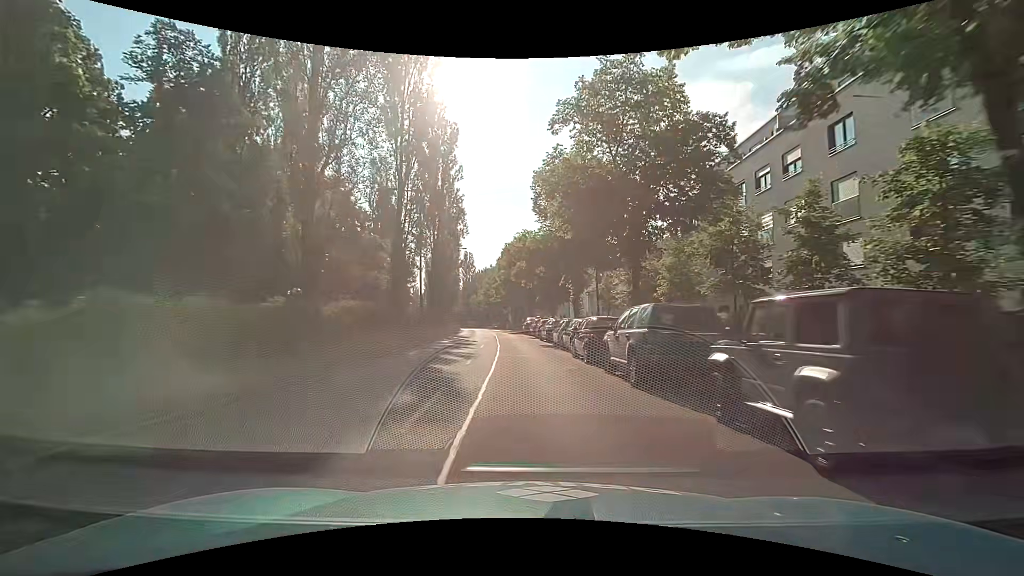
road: secondary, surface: asphalt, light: Day
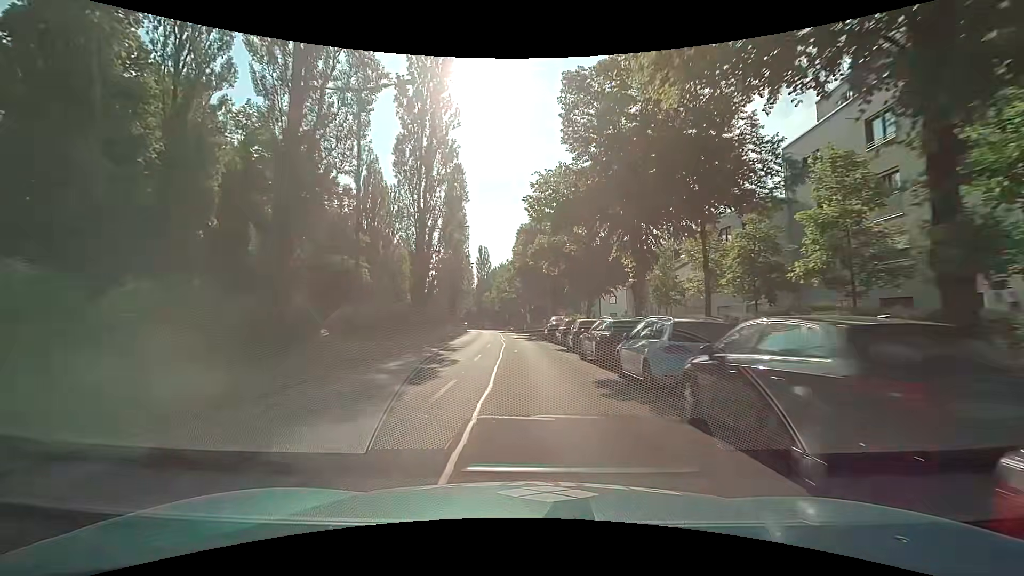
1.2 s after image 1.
(-0.2, +16.1) m; -2°
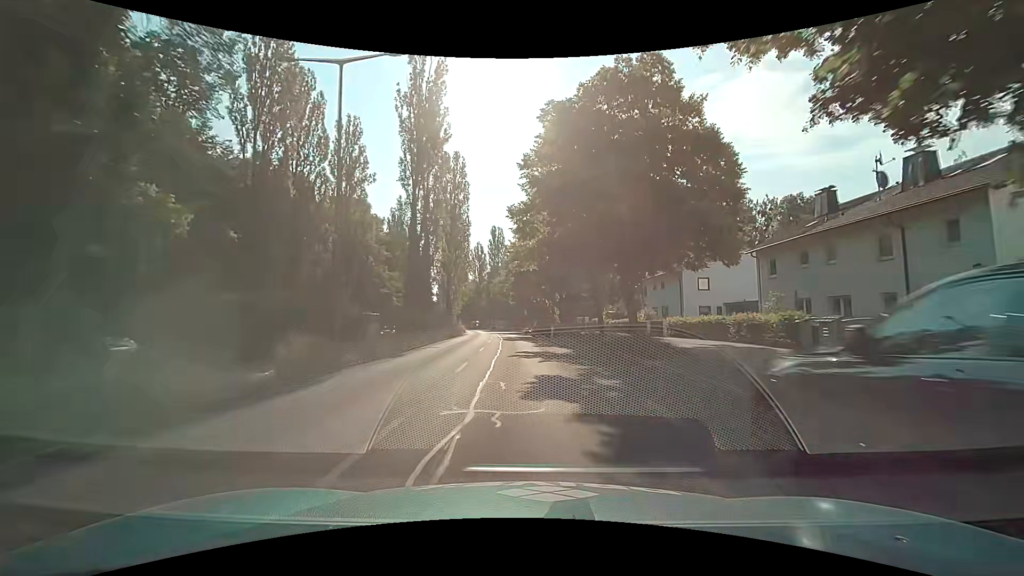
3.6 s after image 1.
(-0.9, +31.8) m; -3°
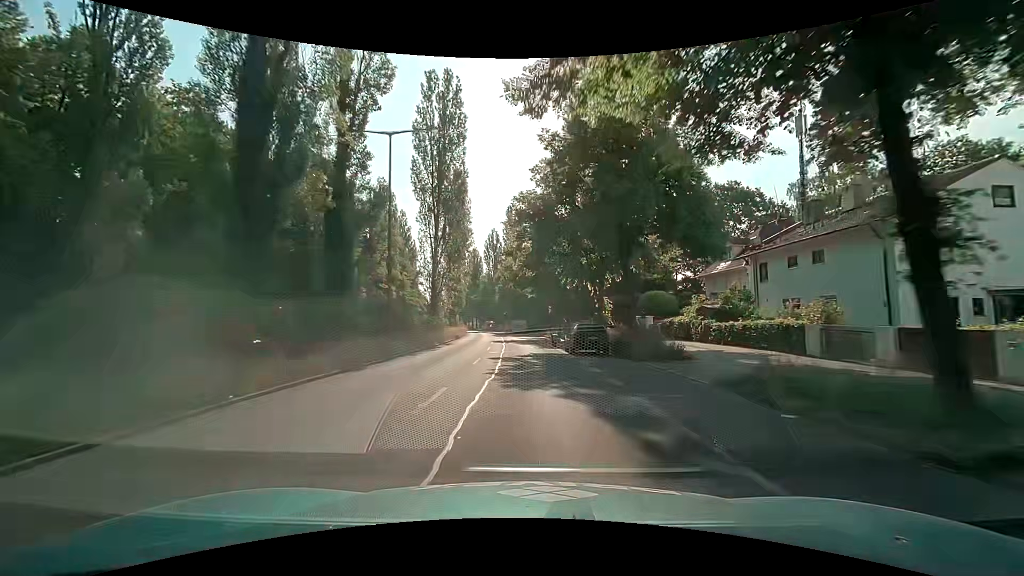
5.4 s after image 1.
(-0.6, +23.6) m; -3°
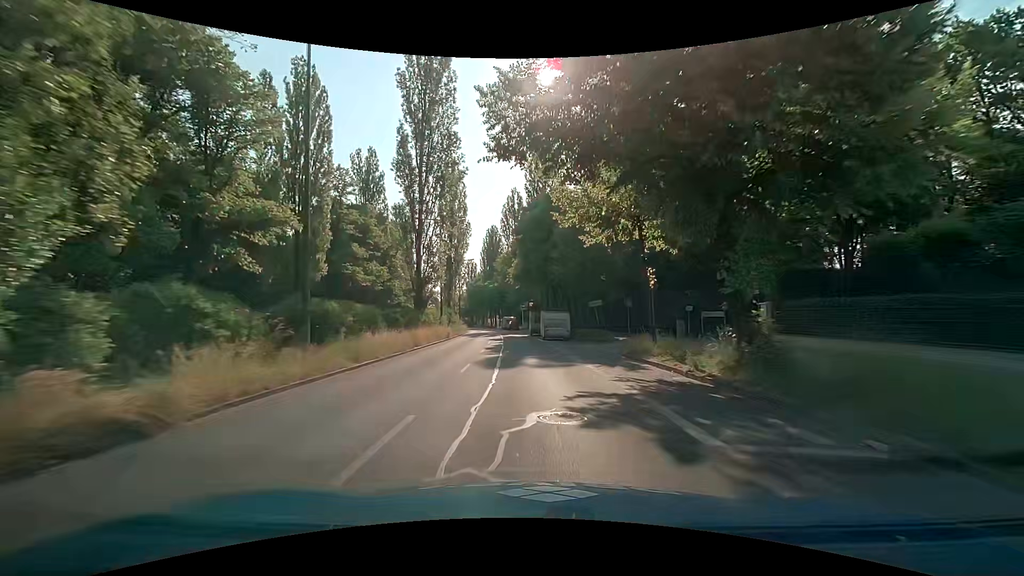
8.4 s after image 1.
(-1.2, +39.4) m; -3°
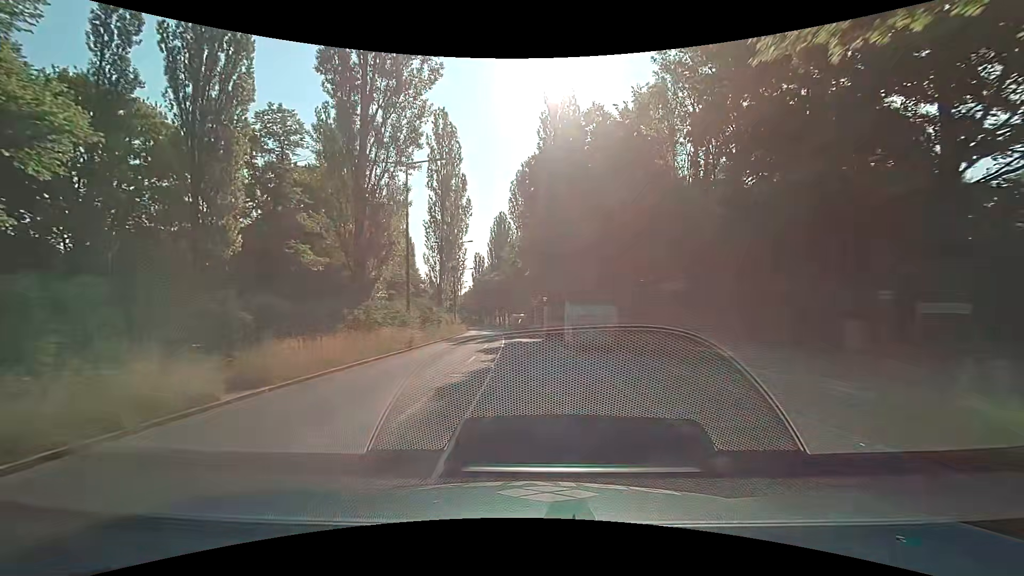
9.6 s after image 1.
(-0.3, +15.9) m; -3°
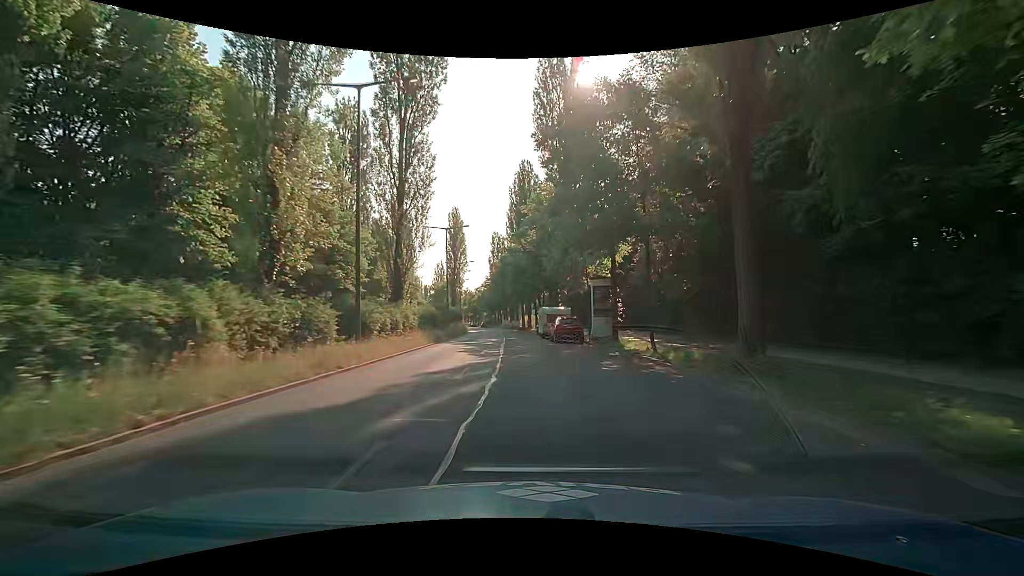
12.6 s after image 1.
(-0.6, +40.0) m; -2°
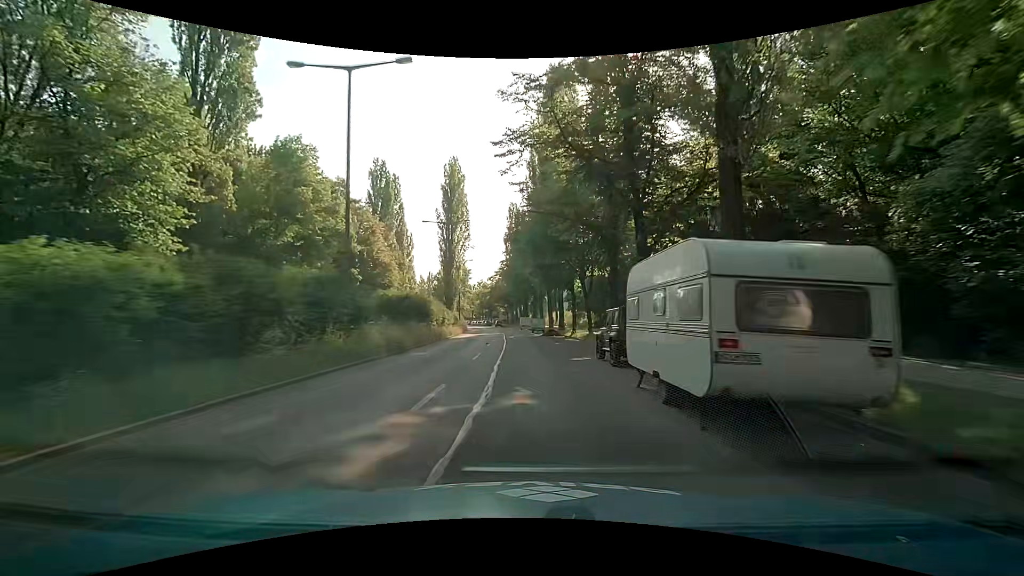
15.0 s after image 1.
(-0.8, +31.3) m; -3°
(0, +10) (0, +20) (-1, +30) (-1, +40) (-2, +50) (-3, +60) (-4, +70) (-5, +80) (-6, +90) (-7, +100) m
